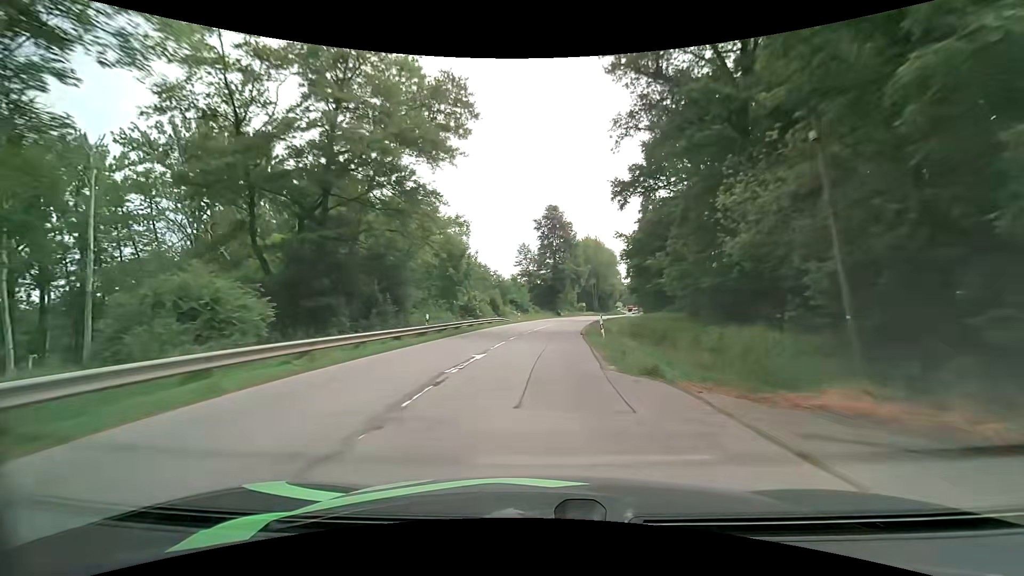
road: secondary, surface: asphalt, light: Day
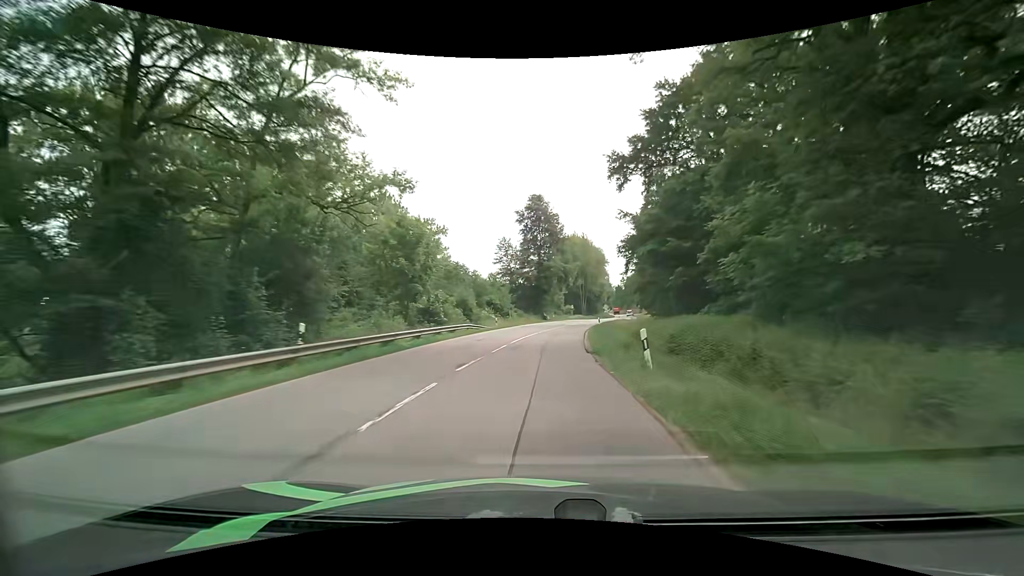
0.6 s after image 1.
(+0.2, +12.1) m; +2°
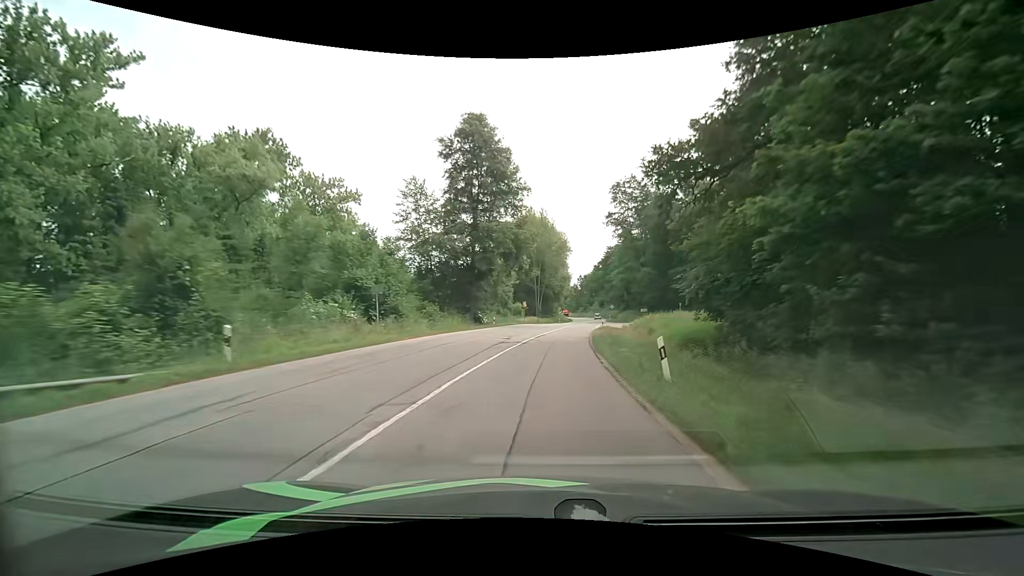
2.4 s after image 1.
(+1.6, +36.1) m; +5°
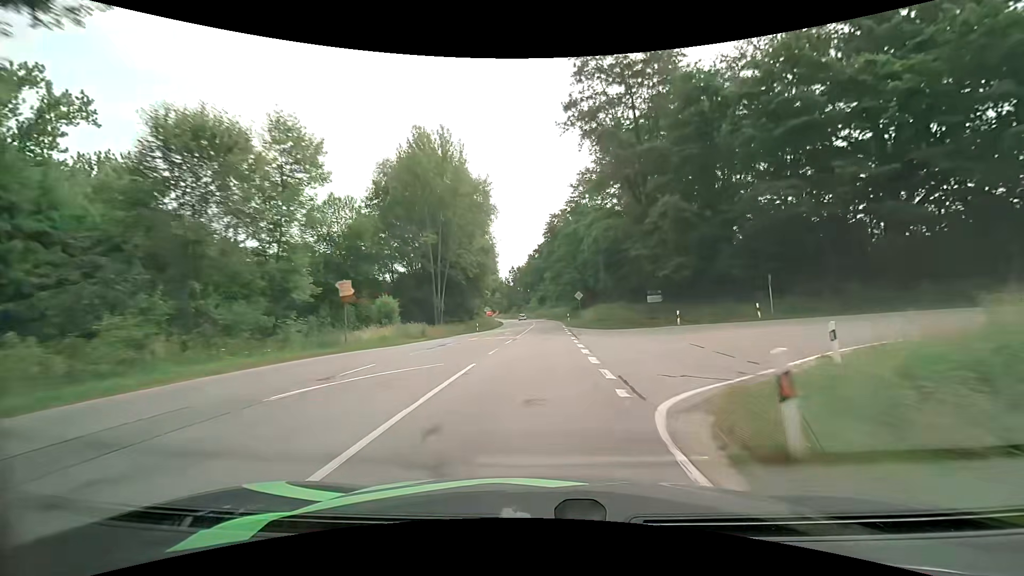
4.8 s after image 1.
(+3.9, +48.4) m; +8°
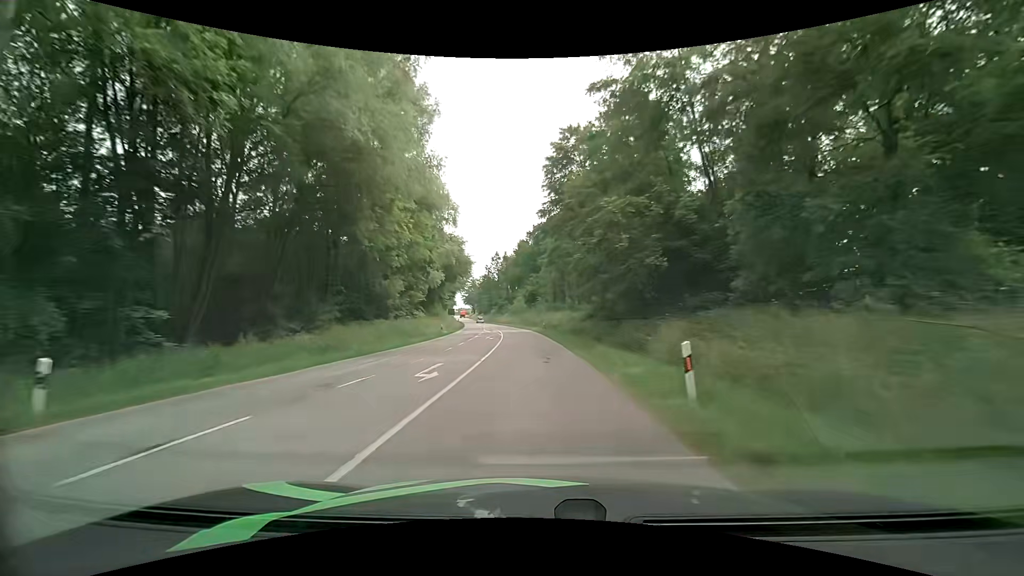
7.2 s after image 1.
(+0.6, +49.1) m; 0°
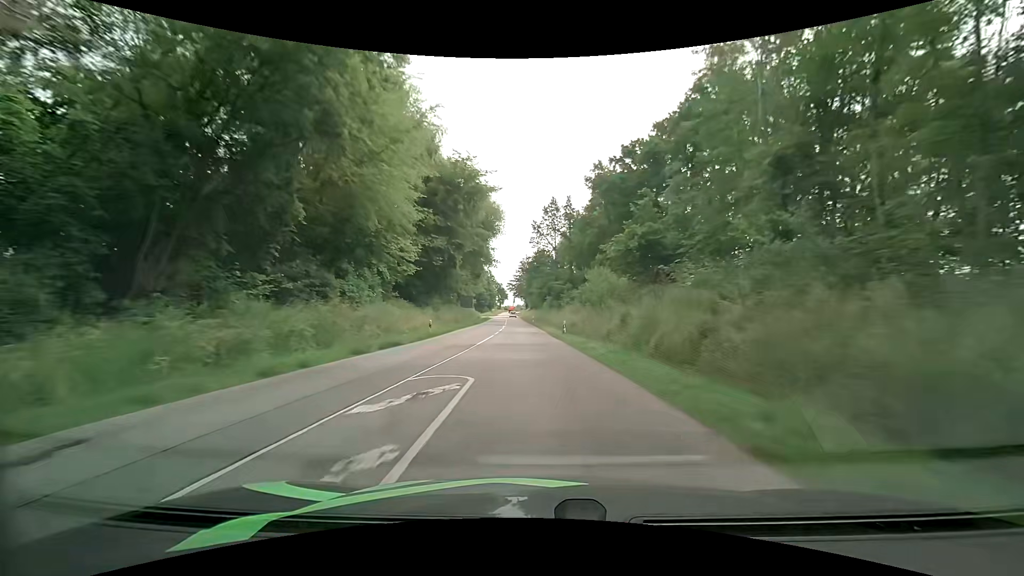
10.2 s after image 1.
(-3.2, +61.8) m; -7°
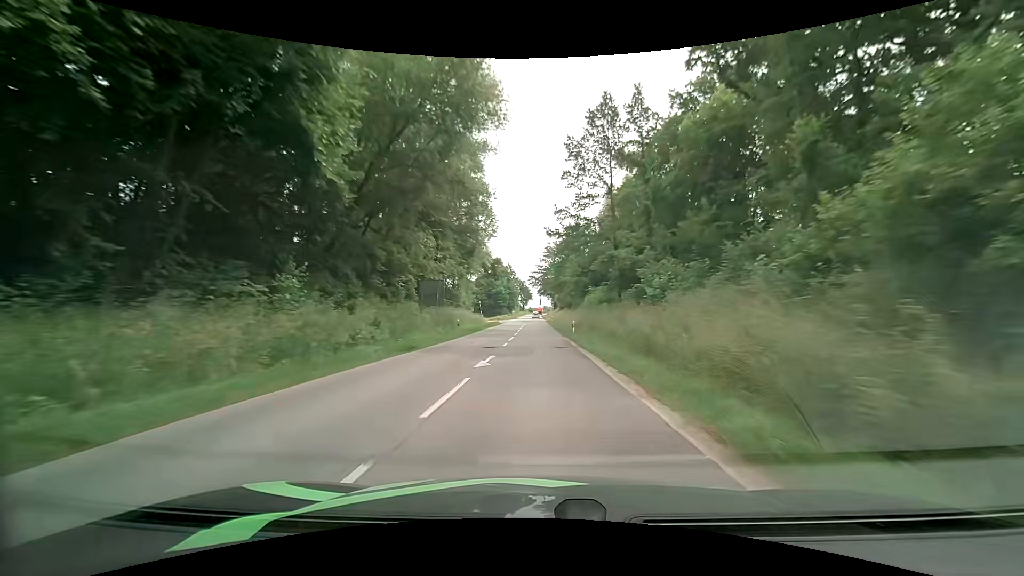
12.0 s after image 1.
(-1.1, +38.1) m; -3°
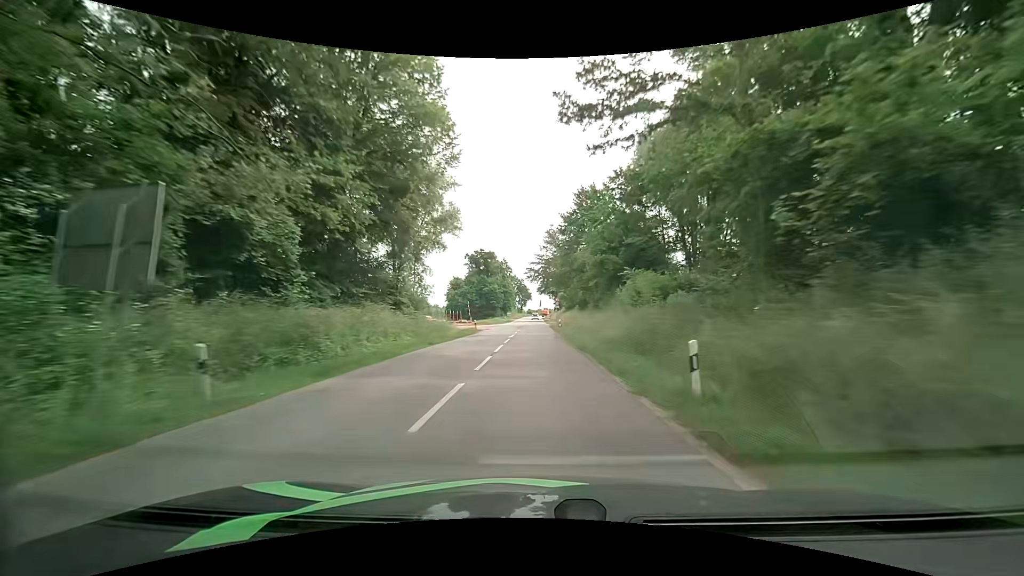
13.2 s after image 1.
(0.0, +25.8) m; 0°
(0, +10) (0, +20) (0, +30) (0, +40) (0, +50) (0, +60) (0, +70) (0, +80) (0, +90) (-1, +100) m
